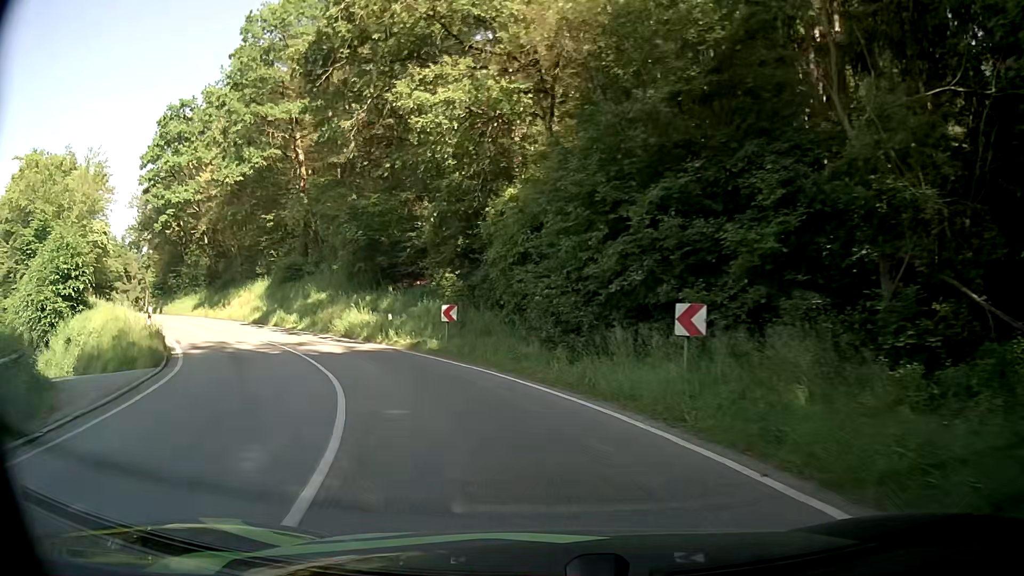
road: secondary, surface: asphalt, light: Day
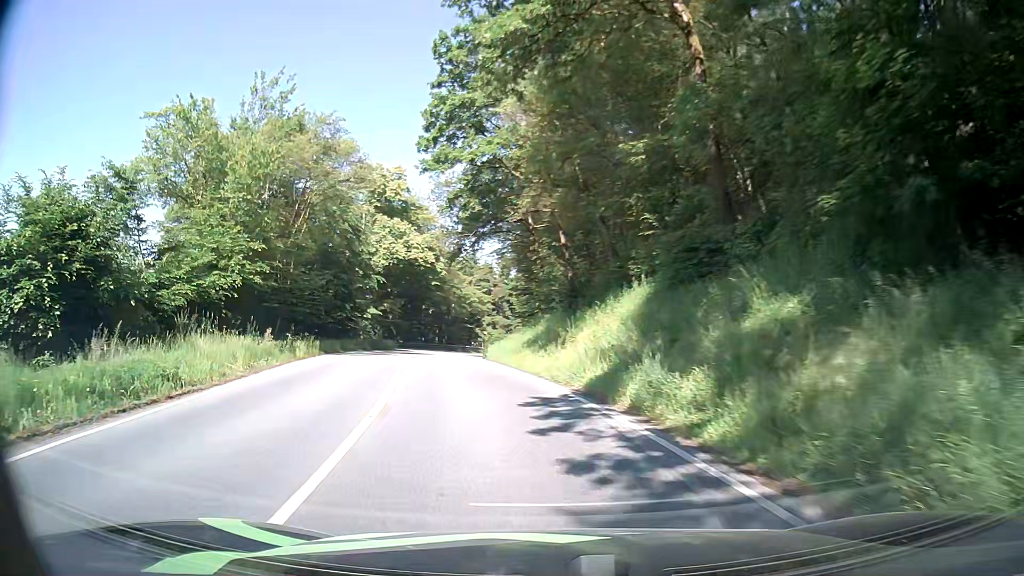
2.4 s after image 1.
(-7.4, +23.1) m; -37°
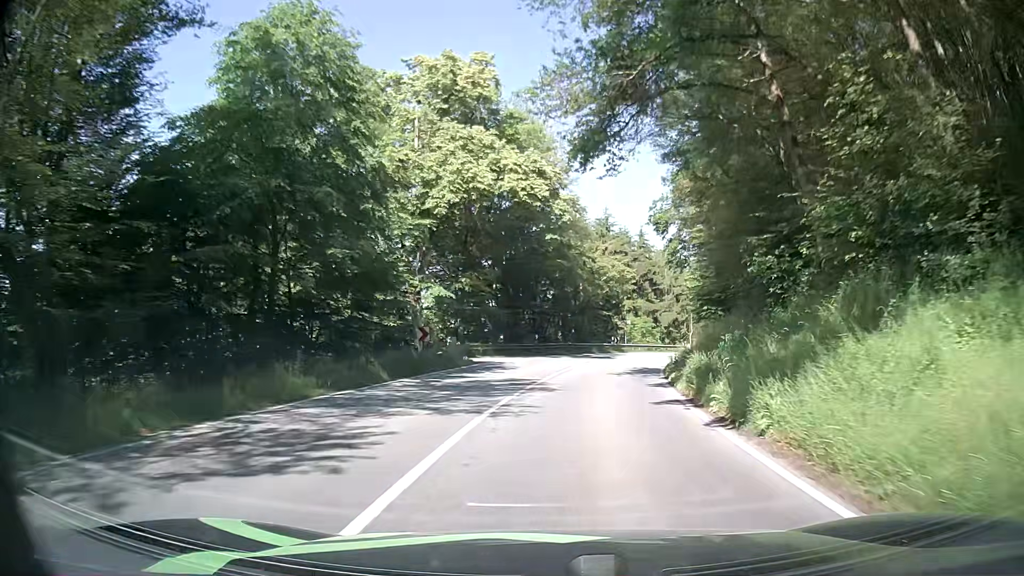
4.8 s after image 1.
(-4.7, +26.6) m; -13°
